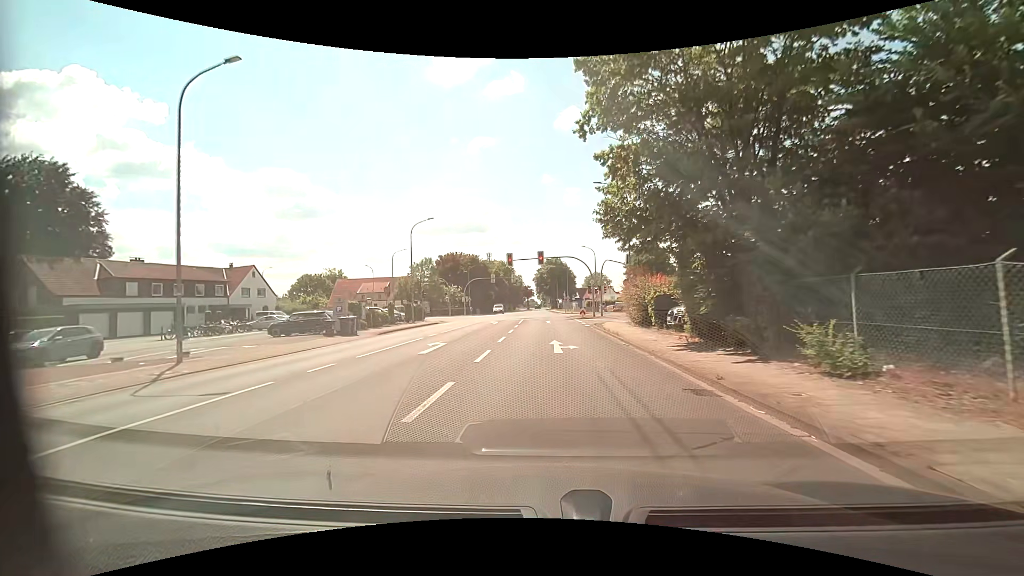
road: tertiary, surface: asphalt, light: Day
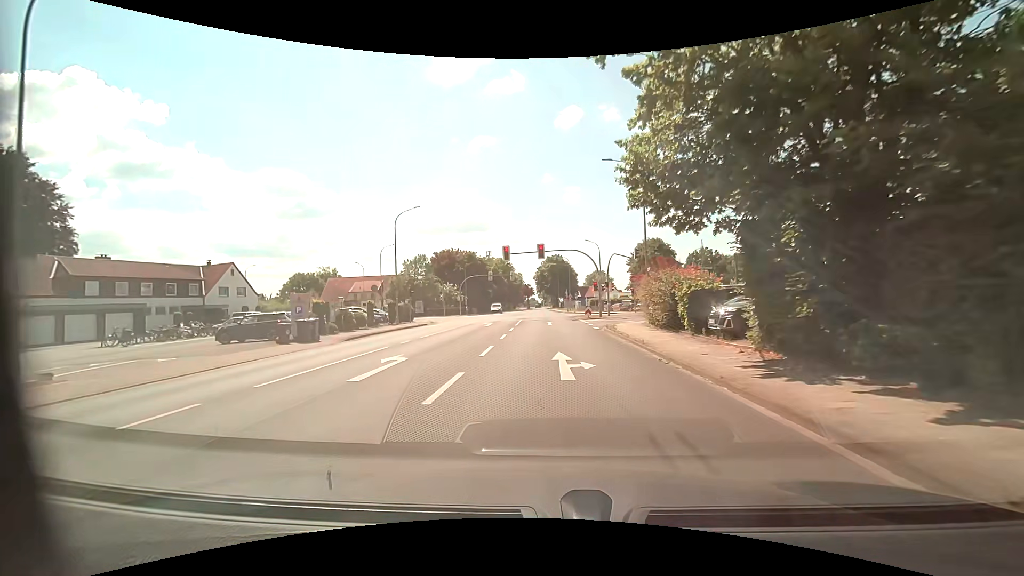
(0.0, +5.1) m; 0°
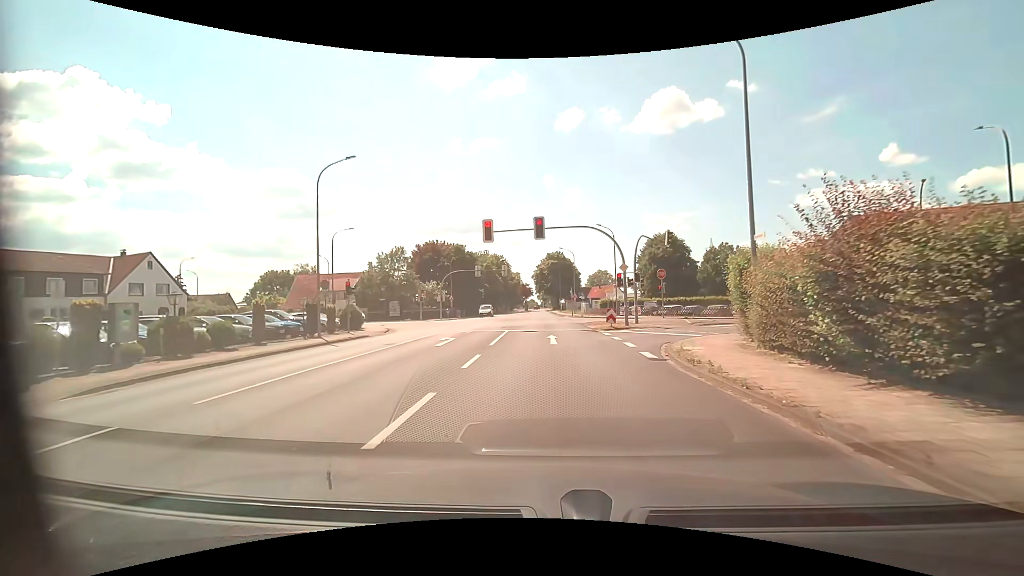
(0.0, +13.9) m; +1°
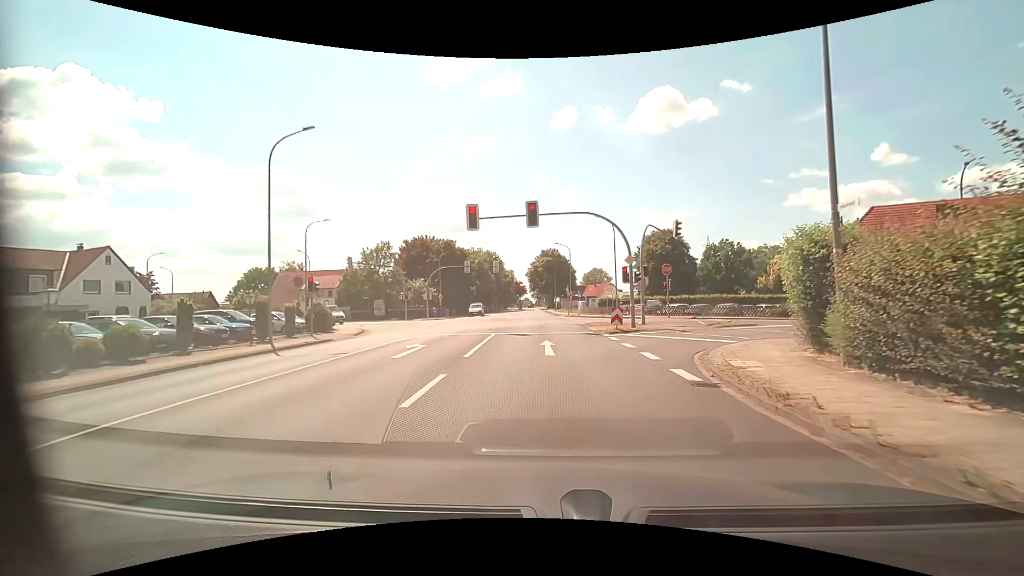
(0.0, +4.1) m; 0°
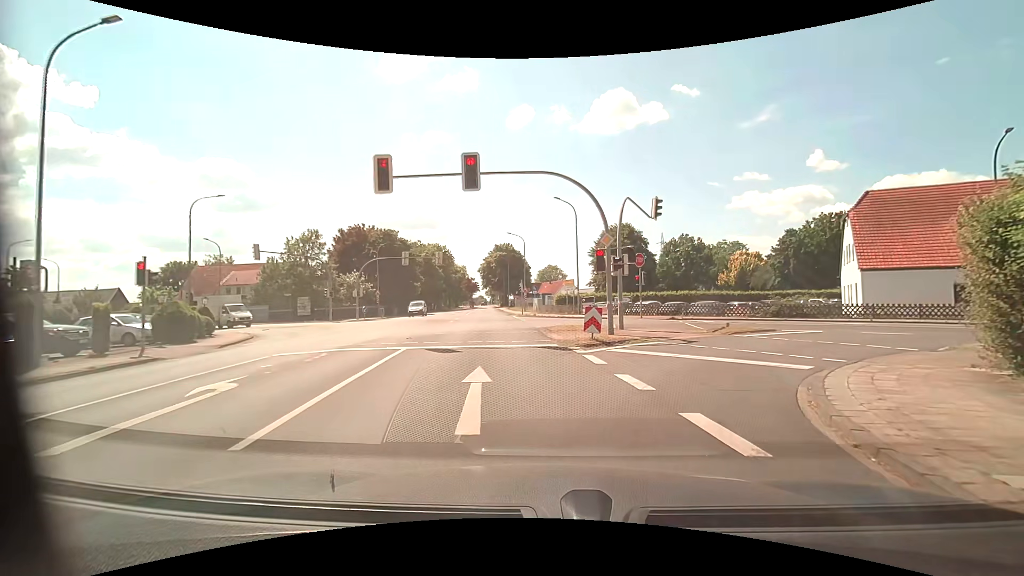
(+0.3, +7.7) m; +6°
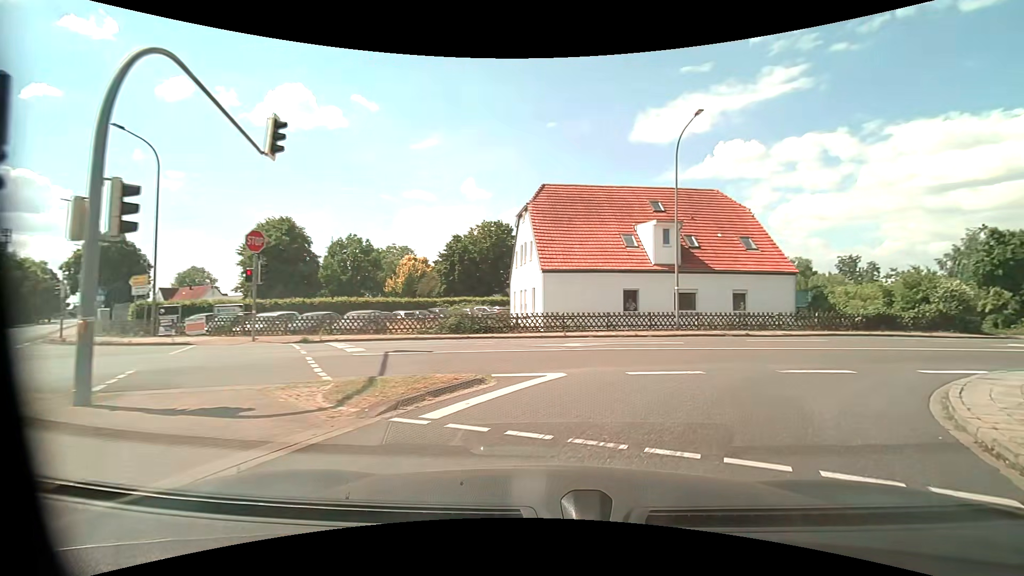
(+3.3, +12.5) m; +35°
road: unclassified
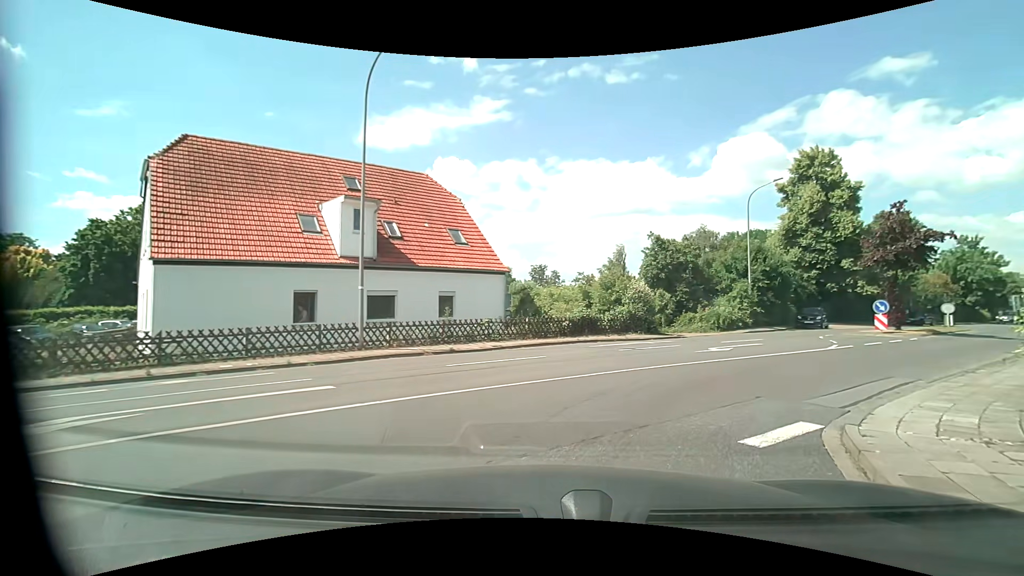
(+2.2, +7.4) m; +31°
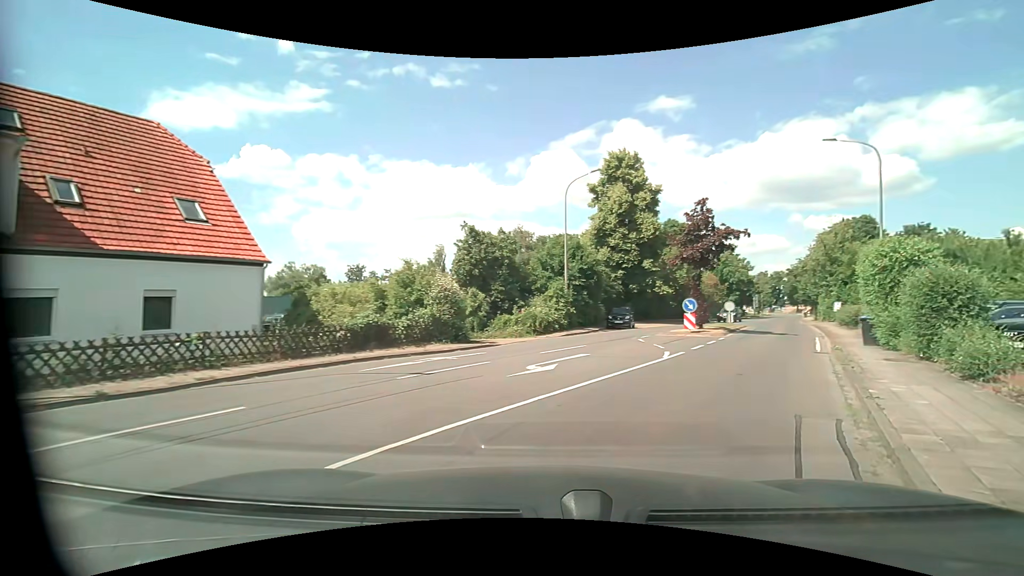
(+1.0, +5.8) m; +20°
